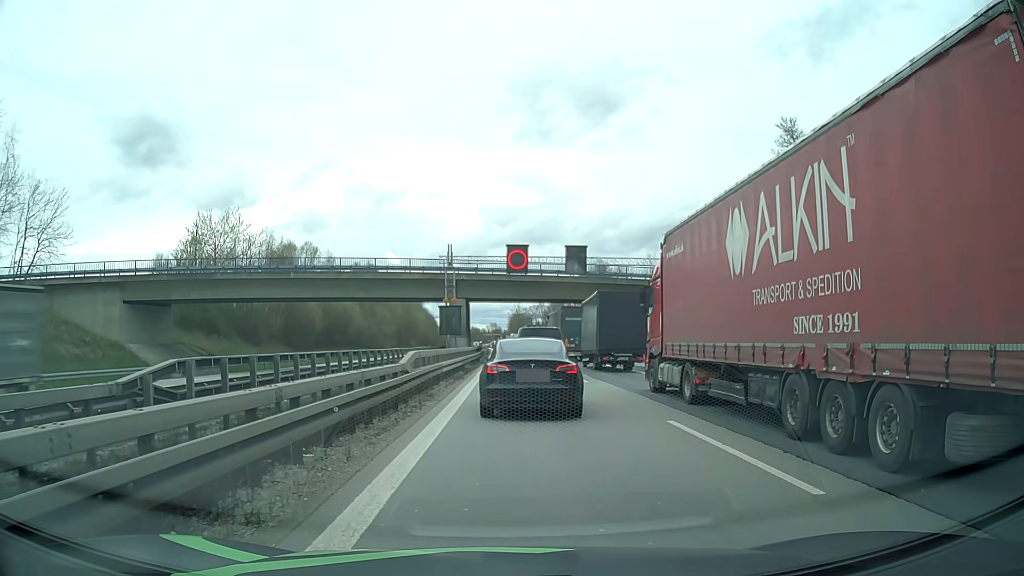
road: motorway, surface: asphalt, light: Day
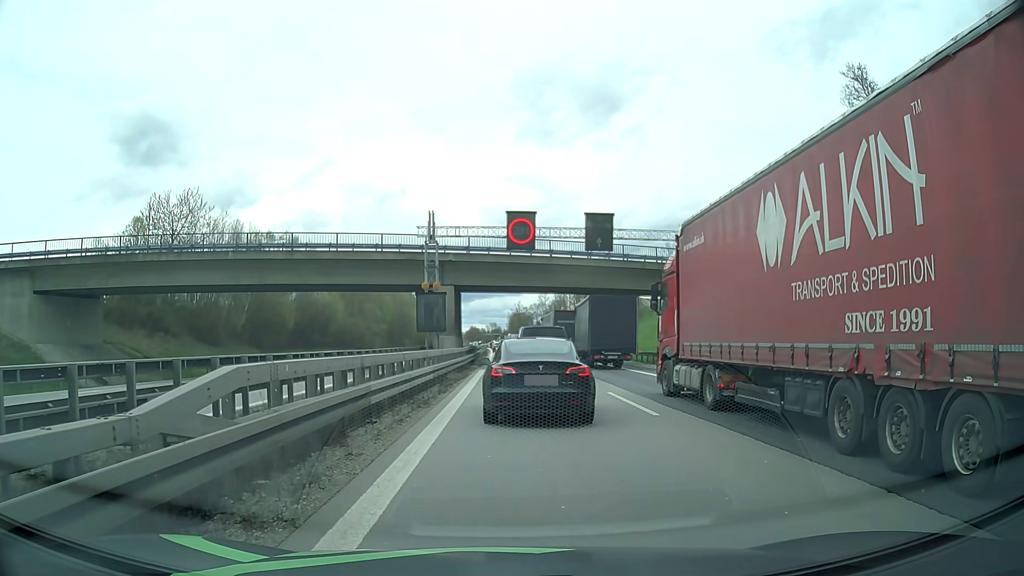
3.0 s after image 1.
(0.0, +11.1) m; 0°
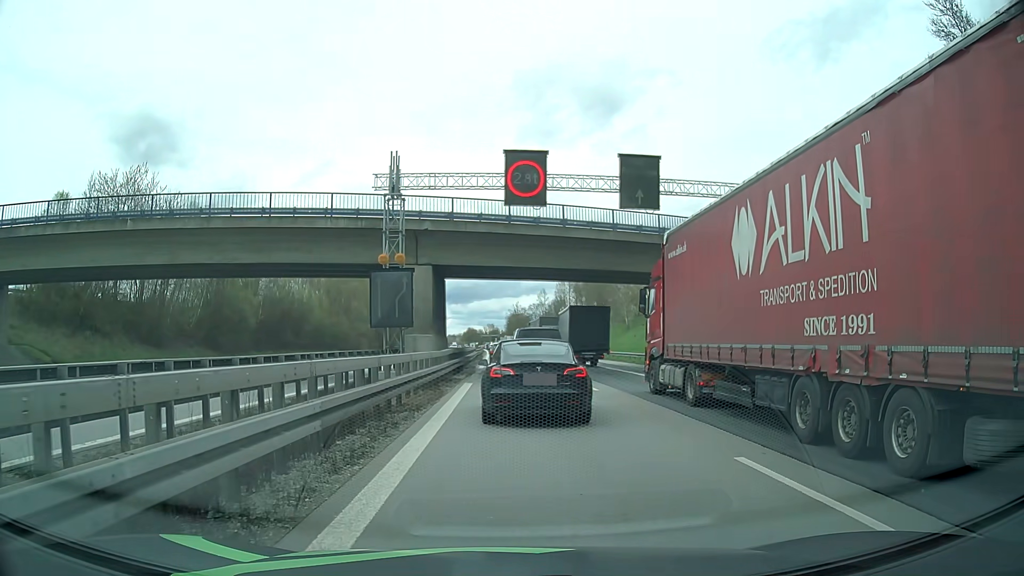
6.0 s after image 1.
(0.0, +10.8) m; 0°
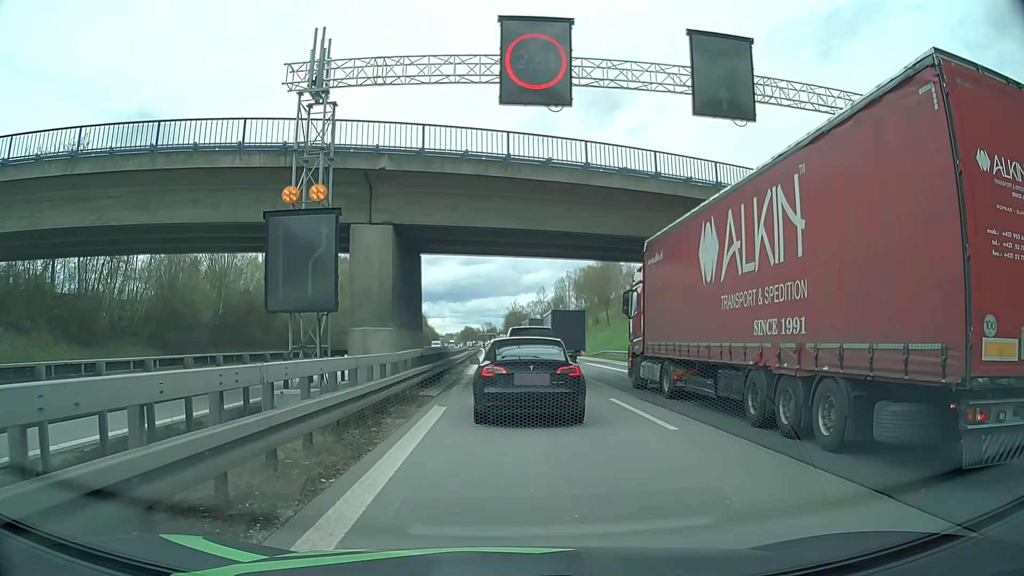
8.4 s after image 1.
(+0.1, +9.5) m; +1°
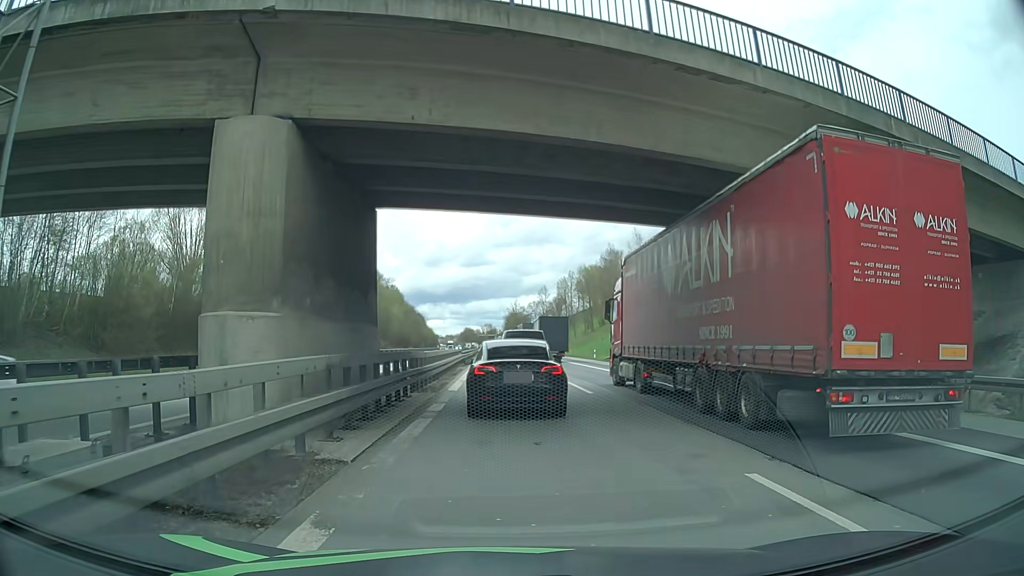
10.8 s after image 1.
(0.0, +9.7) m; 0°
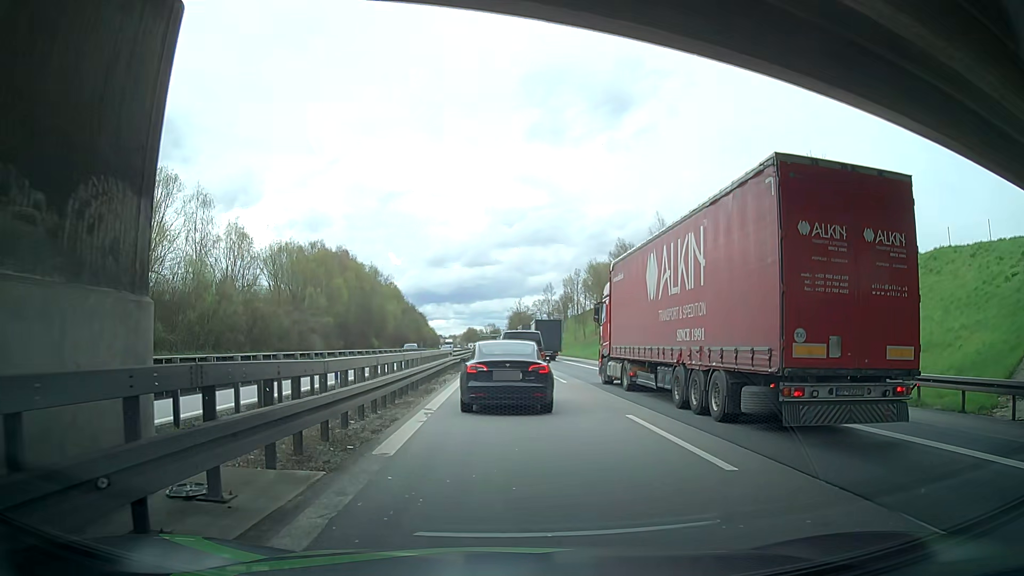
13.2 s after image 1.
(-0.1, +11.9) m; -1°
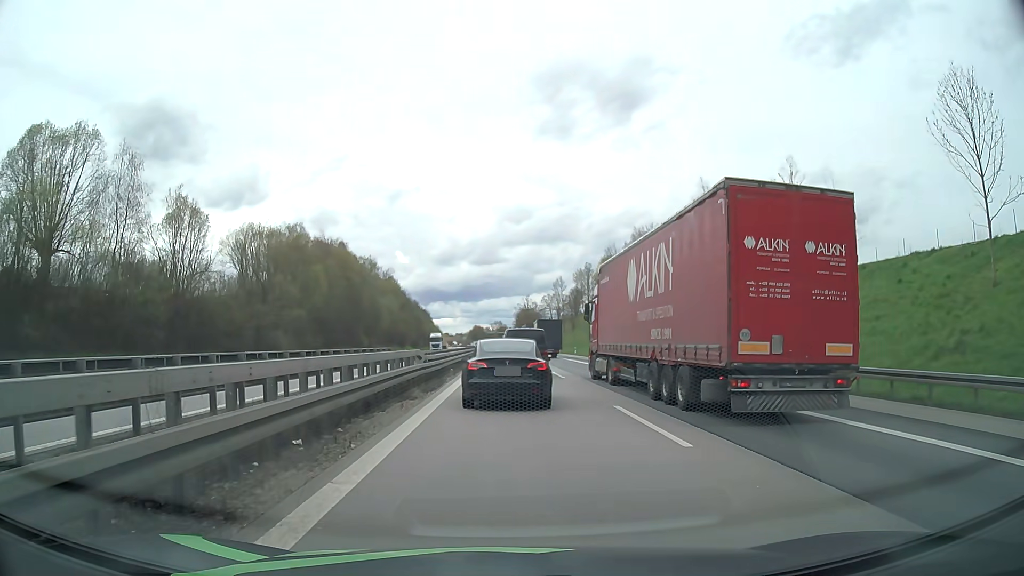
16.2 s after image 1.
(0.0, +16.5) m; -1°
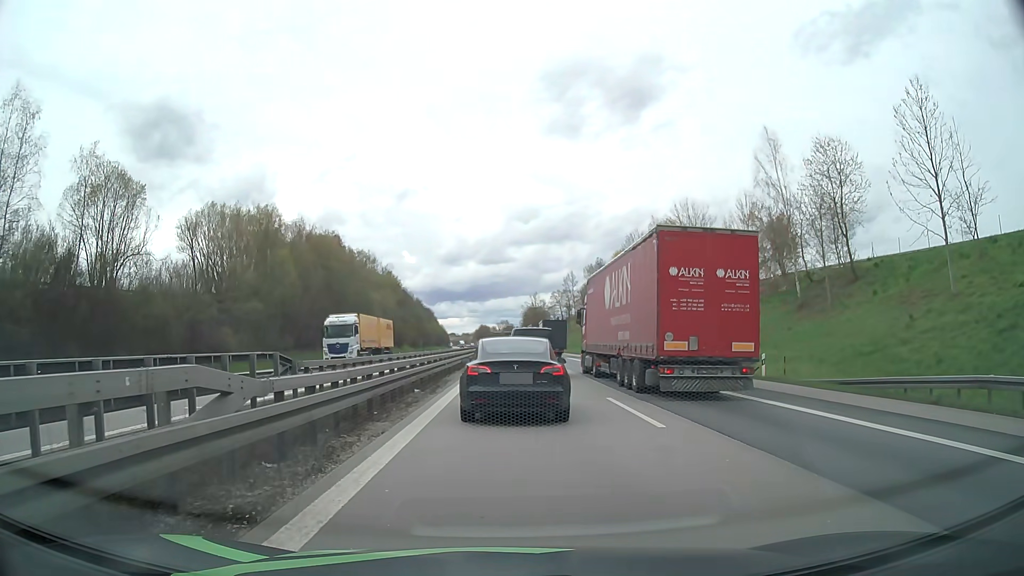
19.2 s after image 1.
(0.0, +16.0) m; 0°
(0, +10) (0, +20) (0, +30) (0, +40) (0, +50) (0, +60) (0, +70) (-1, +80) (-1, +90) (-1, +100) m
